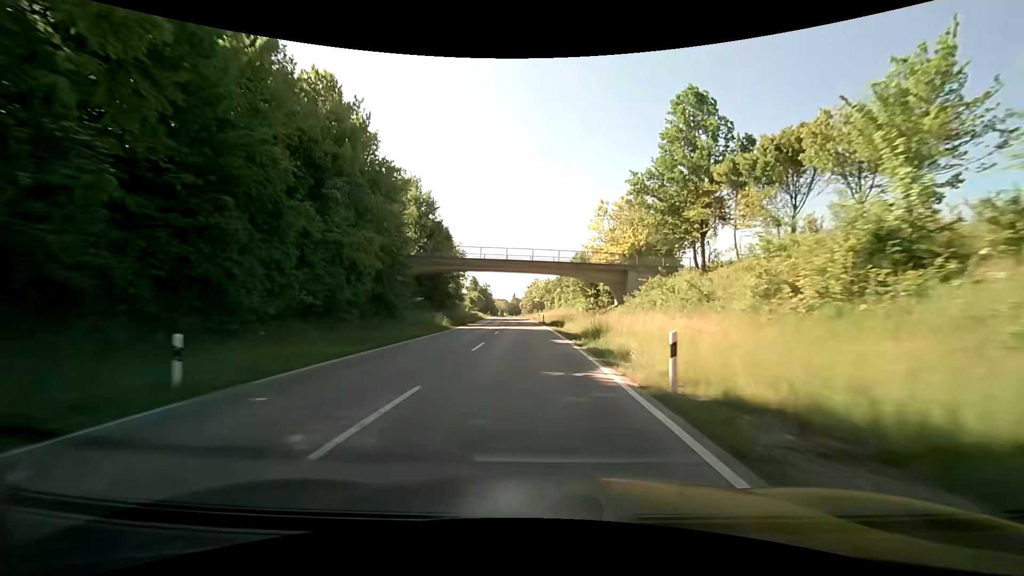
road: primary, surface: asphalt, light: Day
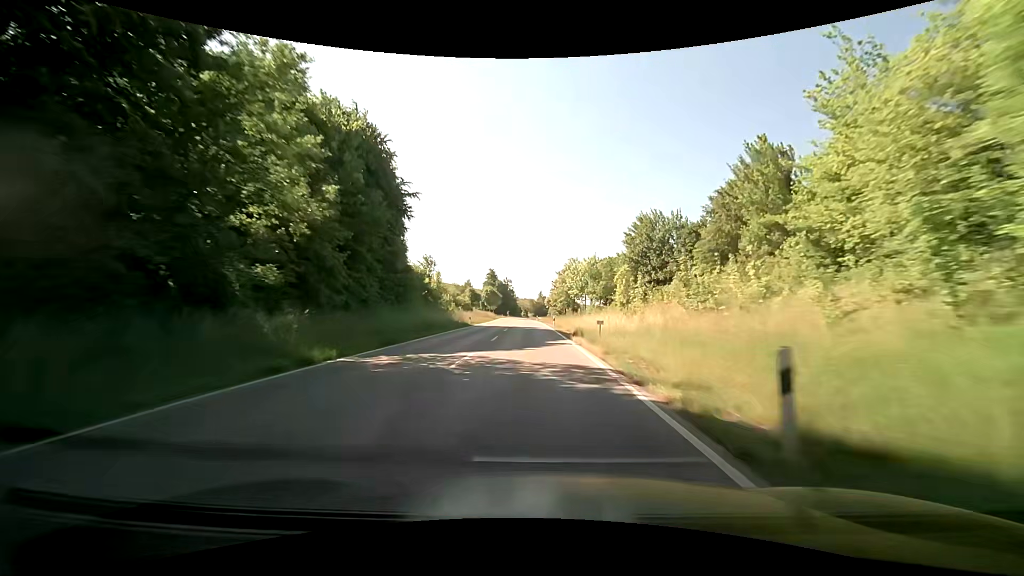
(-1.6, +53.2) m; -3°
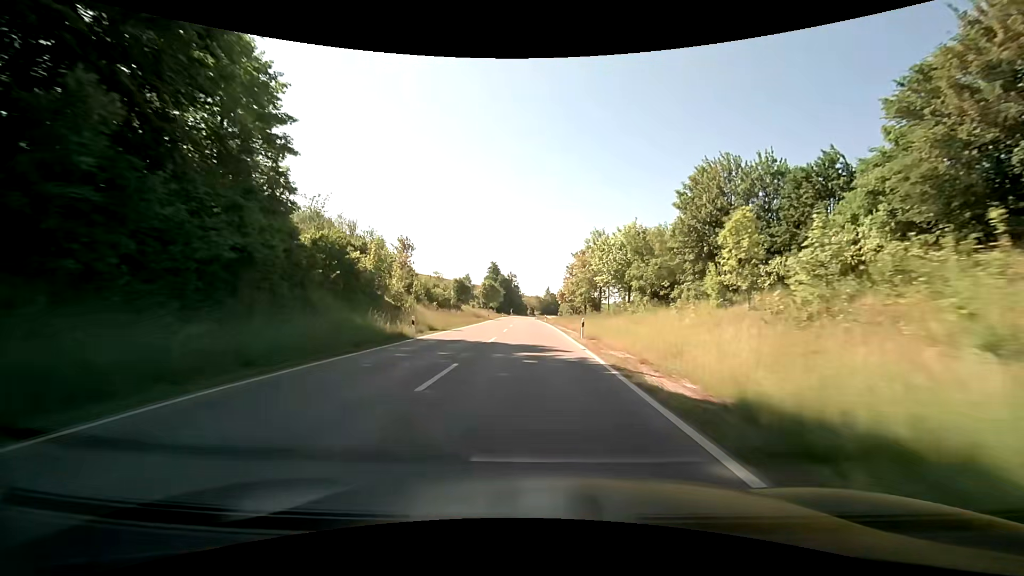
(-0.3, +26.9) m; -3°
